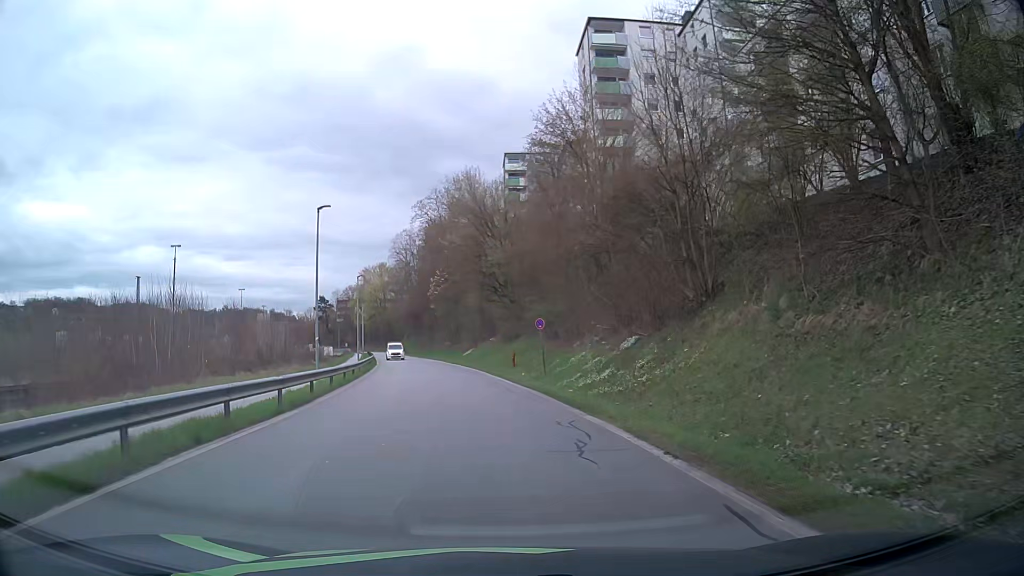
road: residential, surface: asphalt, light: Day
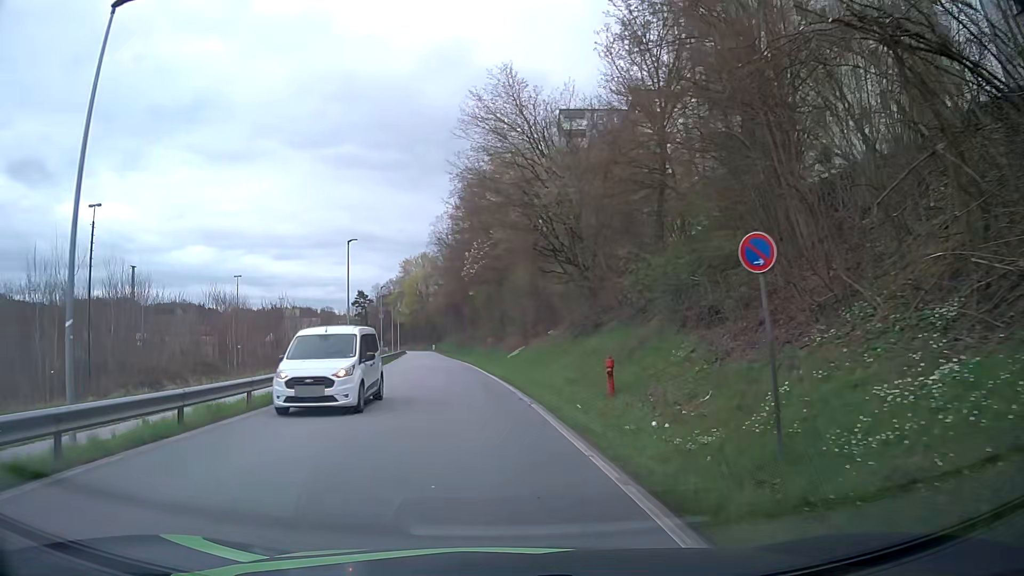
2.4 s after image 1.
(-0.5, +21.0) m; -4°
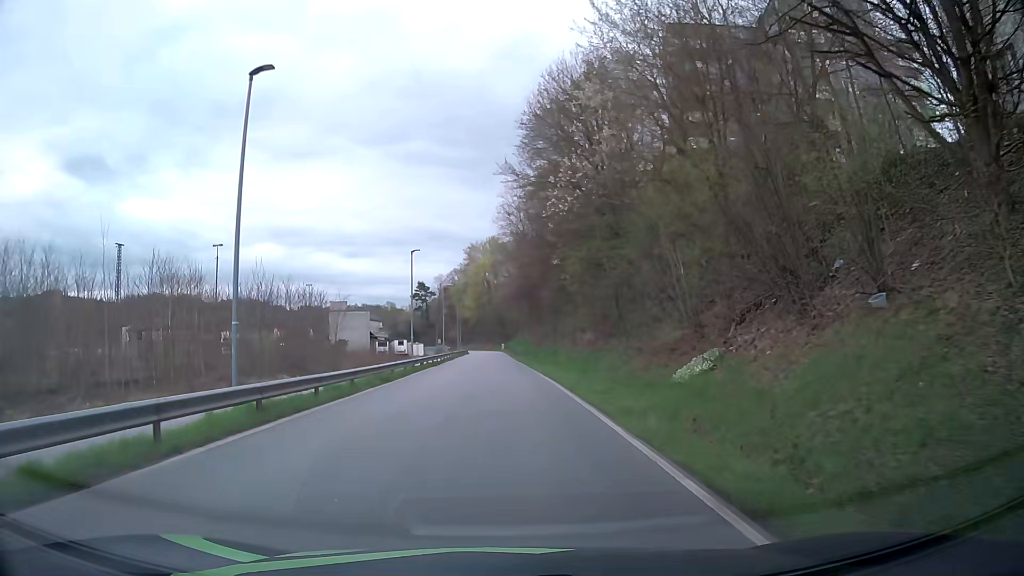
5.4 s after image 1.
(-2.1, +27.2) m; -7°
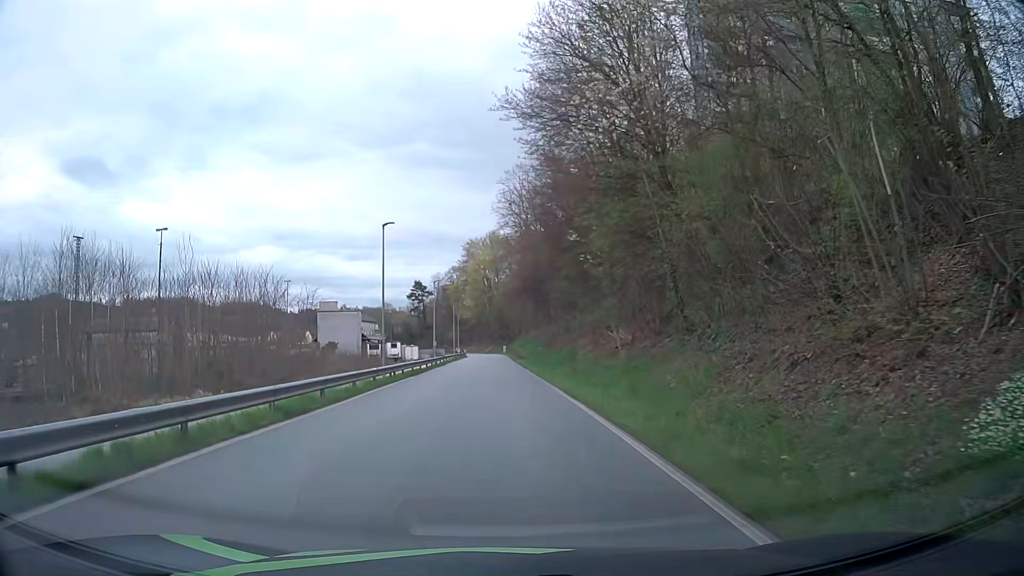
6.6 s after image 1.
(+0.1, +11.3) m; 0°
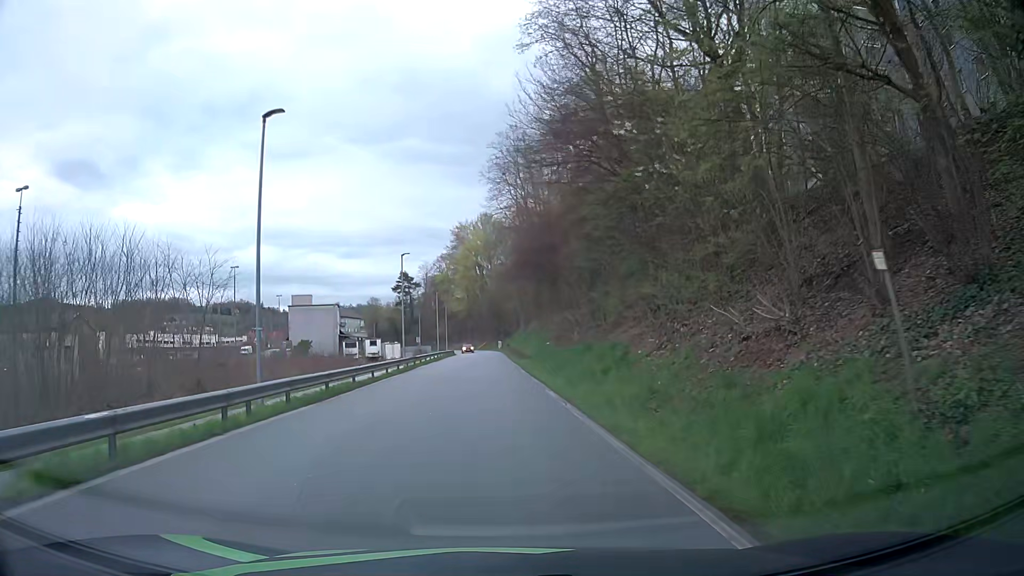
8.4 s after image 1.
(+0.1, +17.3) m; +1°
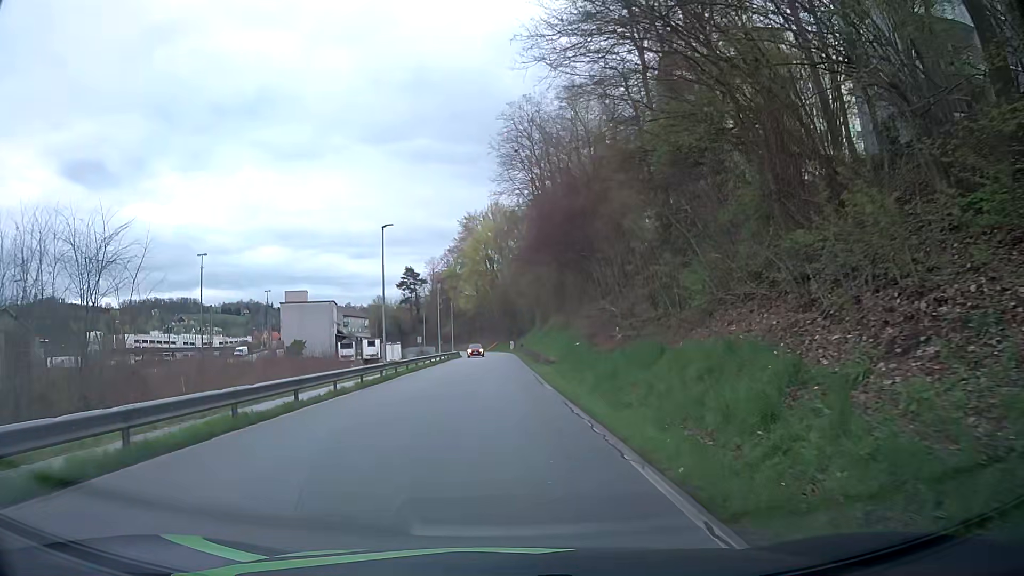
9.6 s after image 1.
(-0.2, +11.8) m; -2°
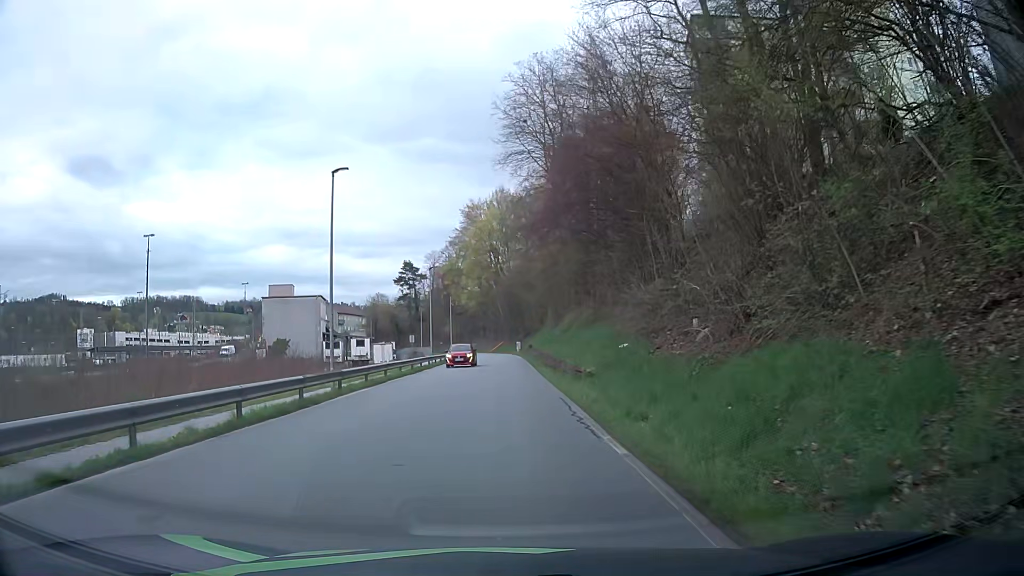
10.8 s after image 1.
(0.0, +11.9) m; -1°
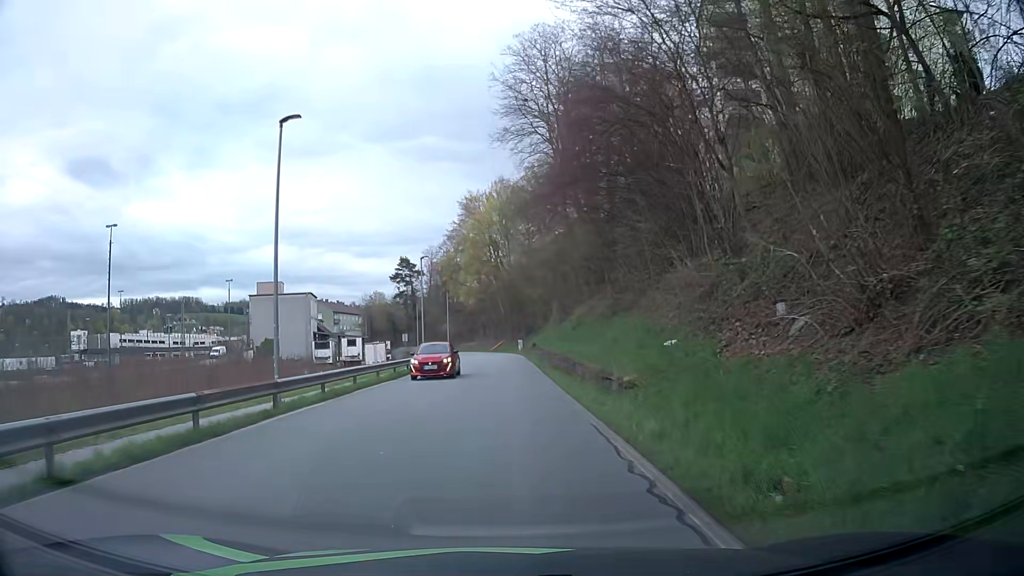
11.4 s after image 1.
(0.0, +6.0) m; 0°
(0, +10) (0, +20) (0, +30) (0, +40) (0, +50) (0, +60) (0, +70) (-1, +80) (-2, +90) (-5, +100) m
